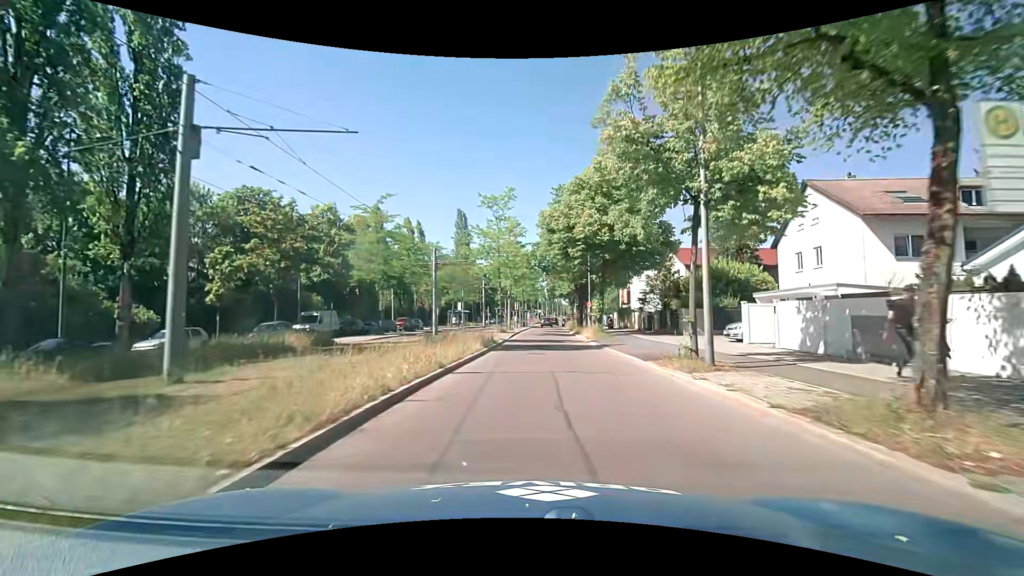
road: secondary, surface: asphalt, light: Day
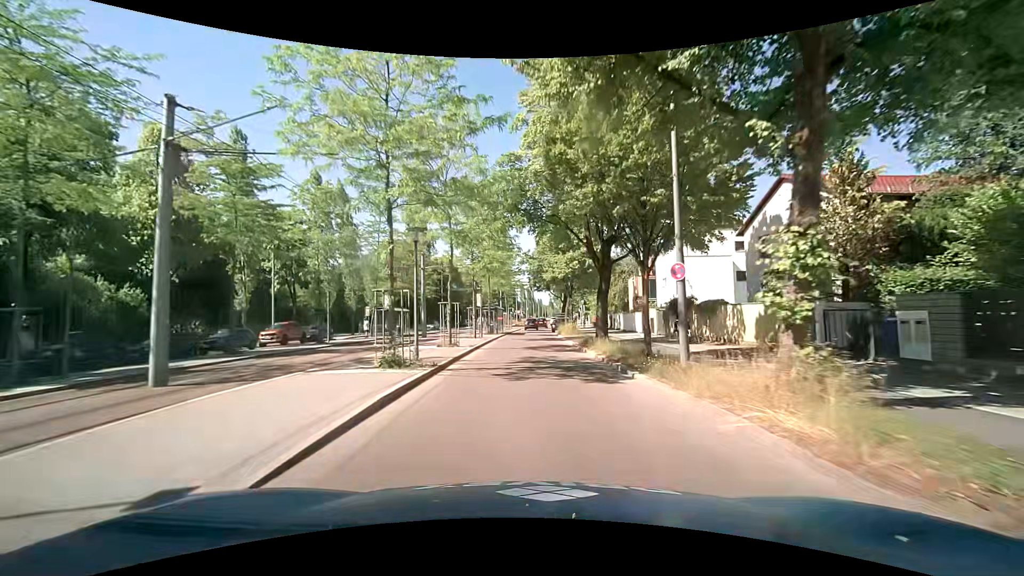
(+0.8, +27.9) m; +3°
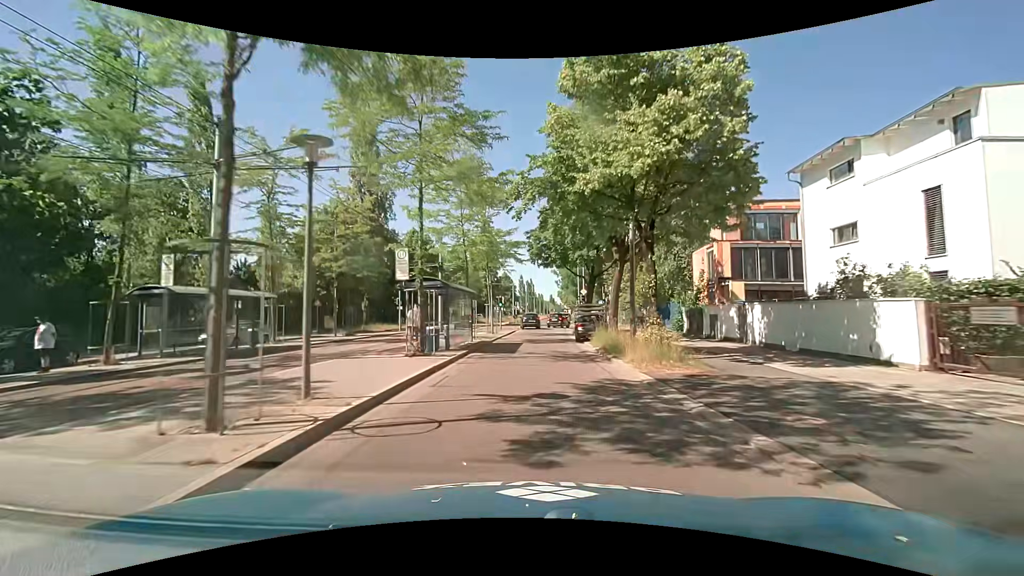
(-0.1, +27.2) m; 0°
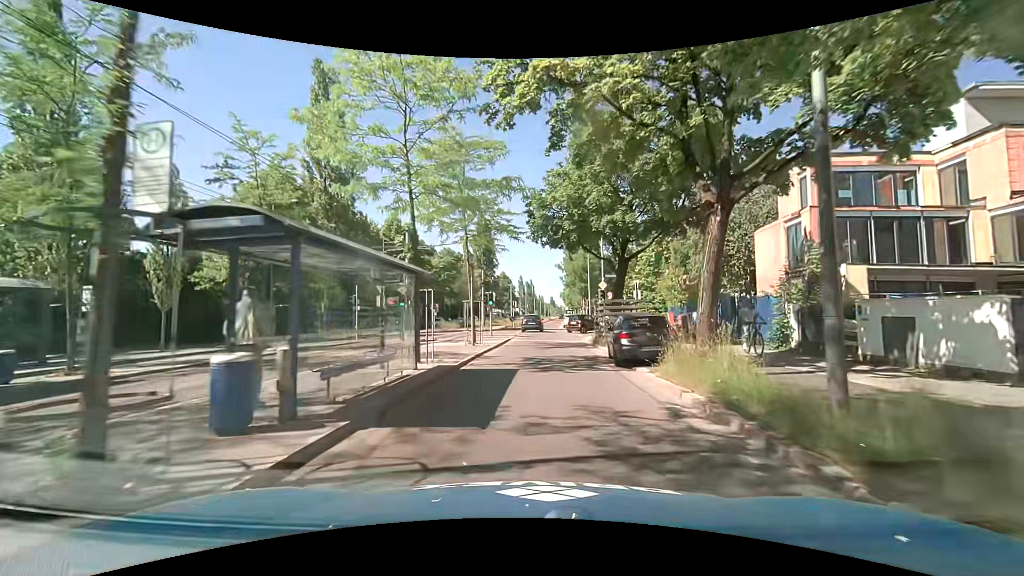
(+0.1, +11.5) m; 0°
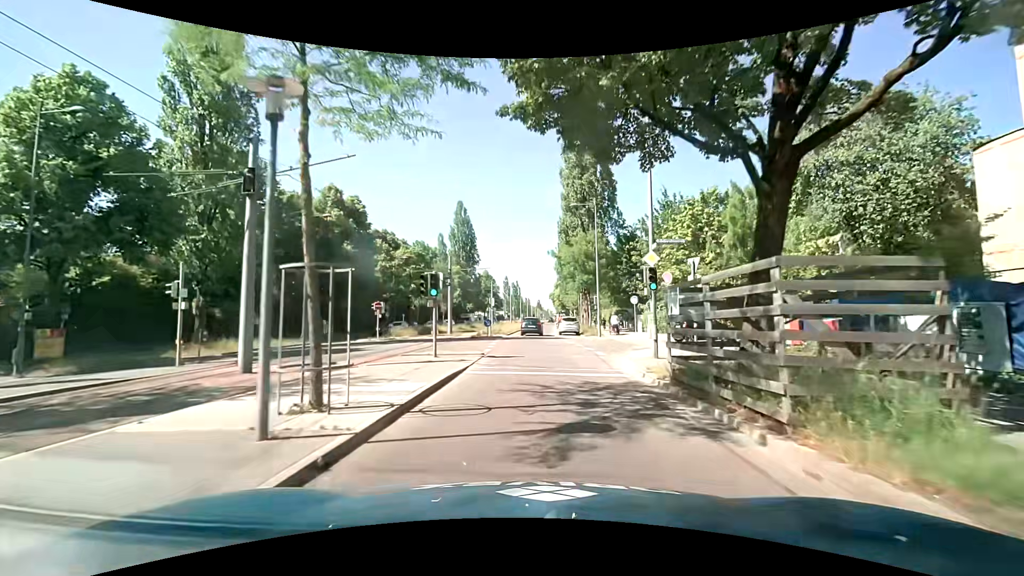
(+0.2, +16.5) m; +2°
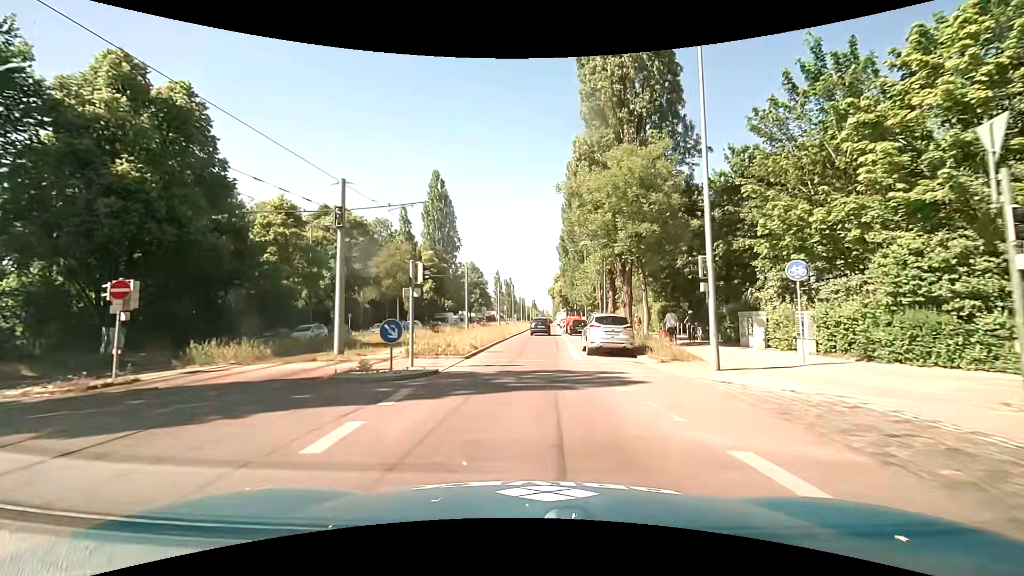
(0.0, +25.1) m; 0°
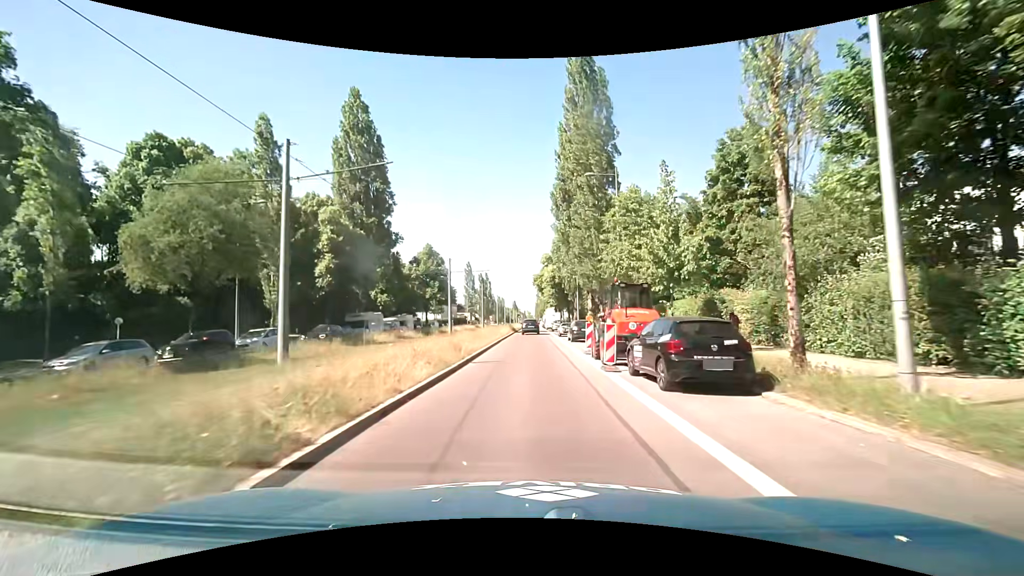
(+0.6, +34.6) m; +2°
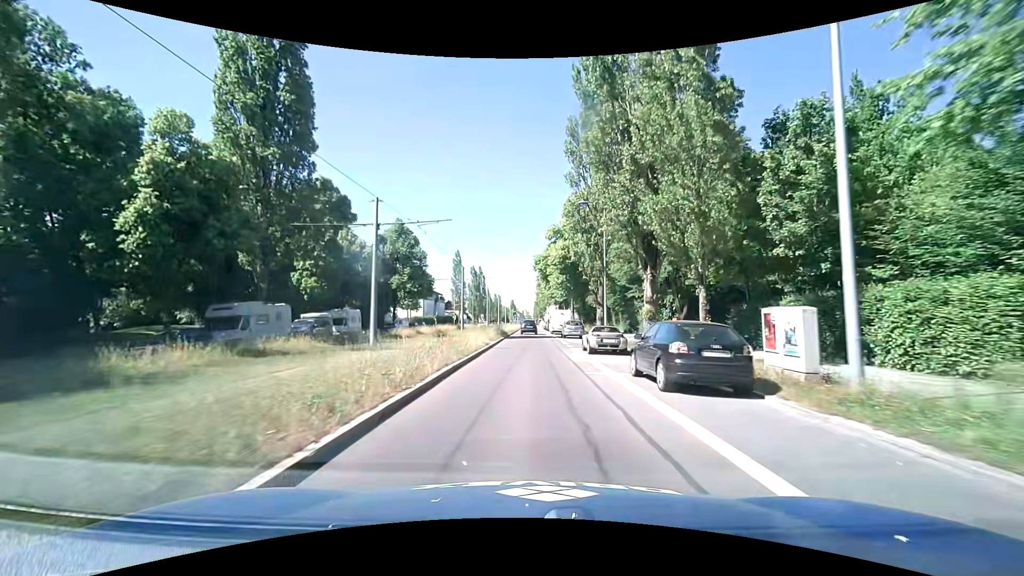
(+0.1, +22.0) m; +1°
(0, +10) (0, +20) (0, +30) (0, +40) (0, +50) (0, +60) (0, +70) (0, +80) (0, +90) (0, +100) m
